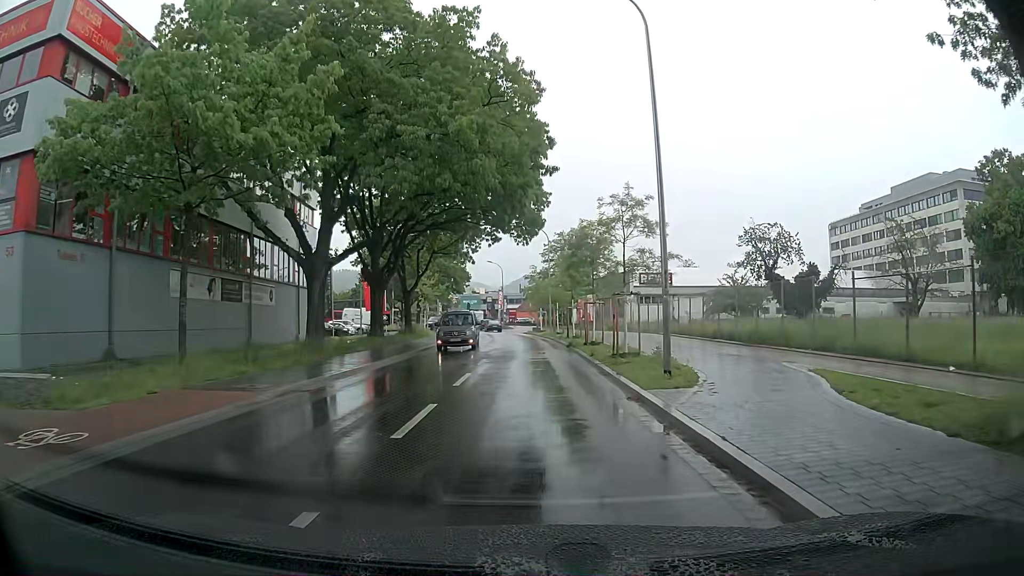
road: tertiary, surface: asphalt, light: Day
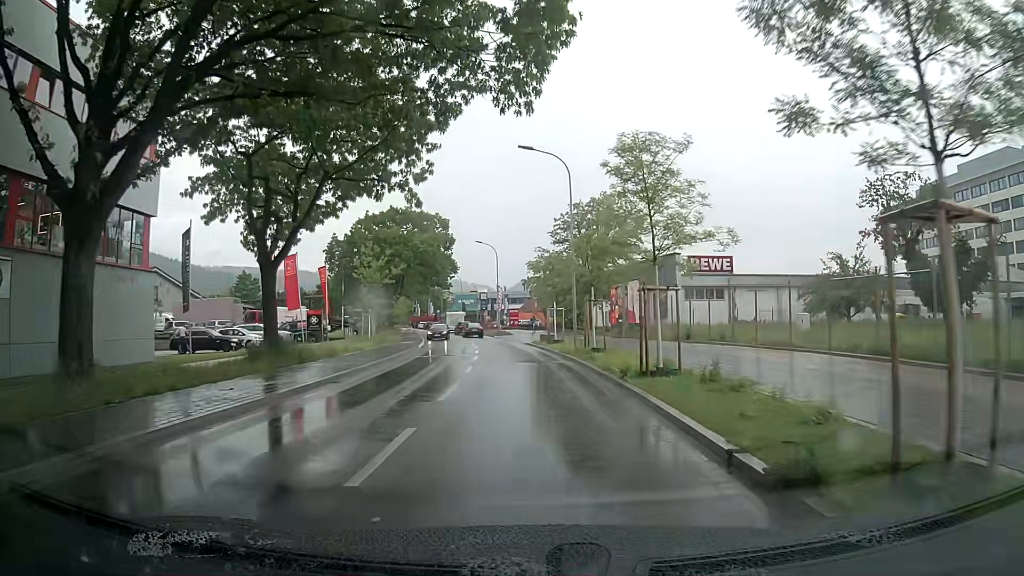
(-0.1, +26.3) m; 0°
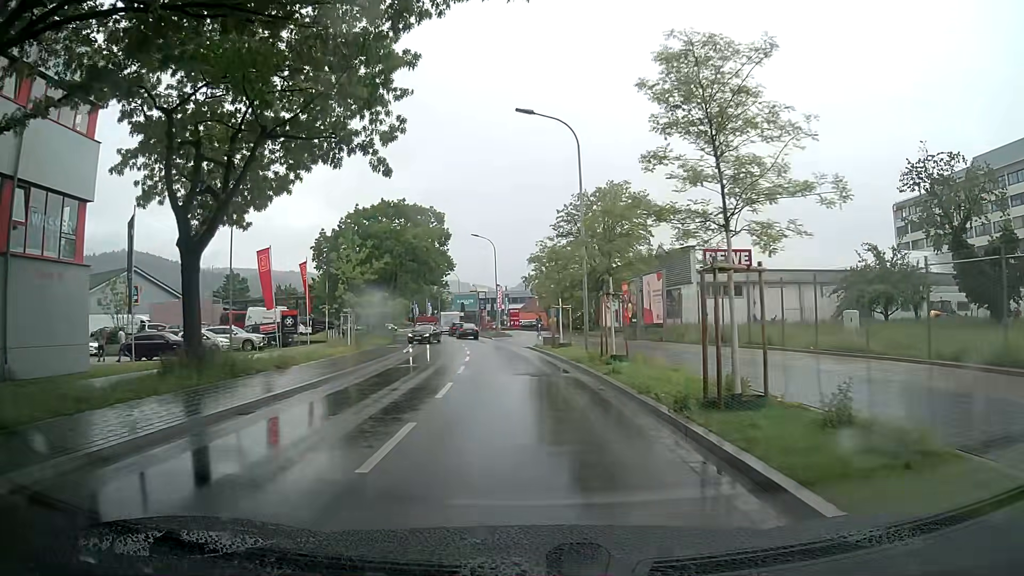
(0.0, +5.5) m; 0°
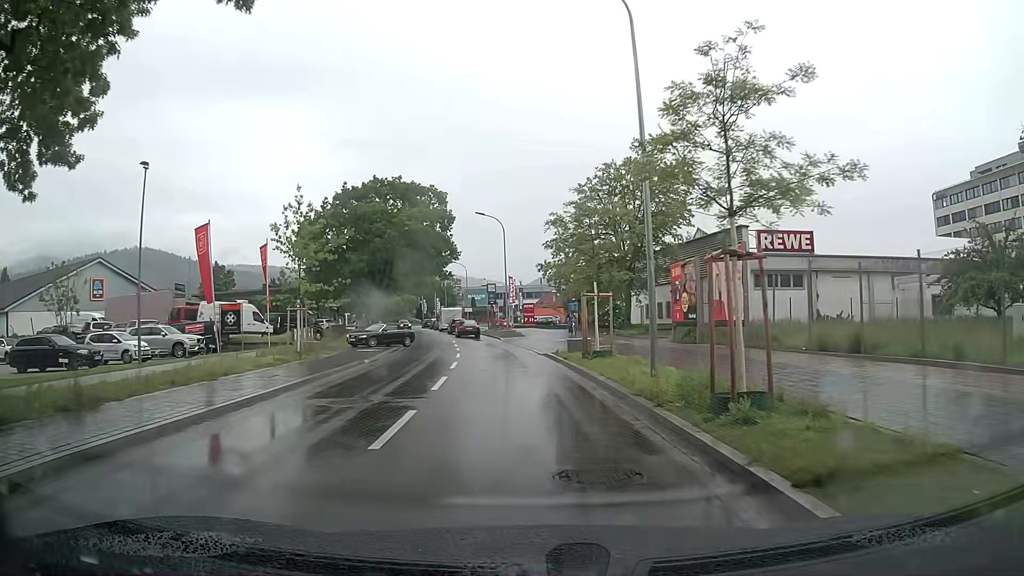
(-0.2, +11.0) m; 0°
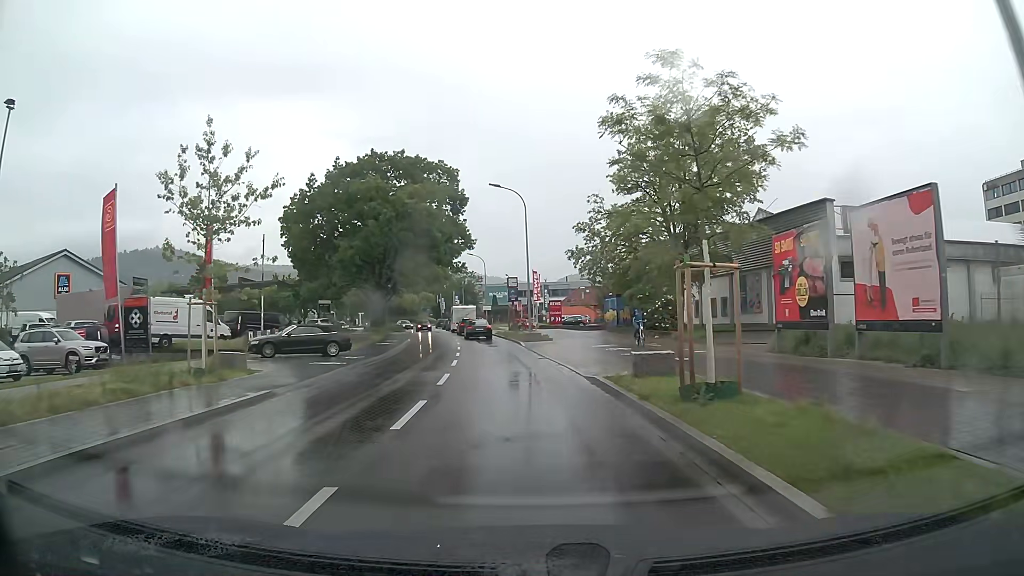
(-0.5, +10.7) m; -3°
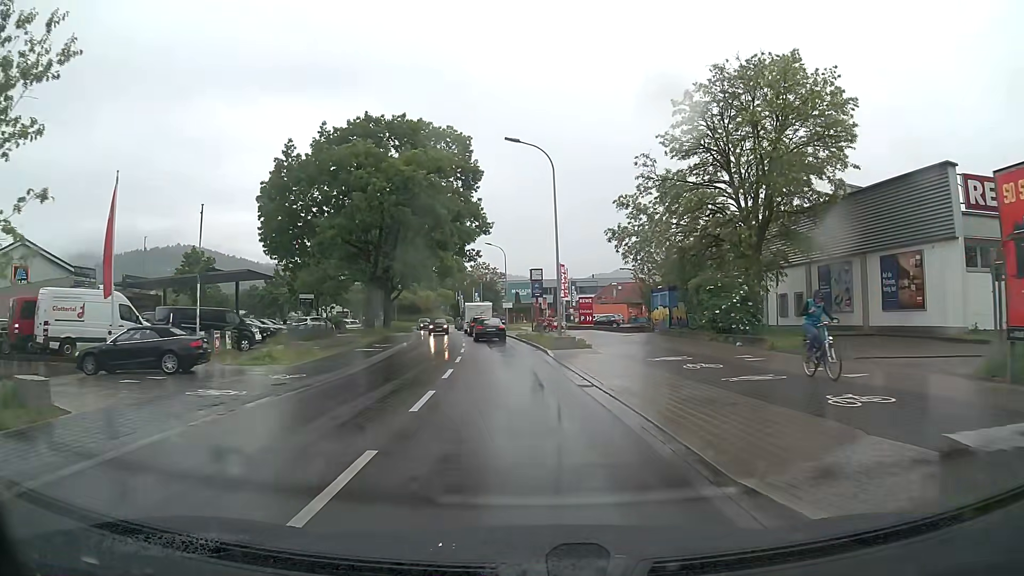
(-0.2, +10.4) m; -2°
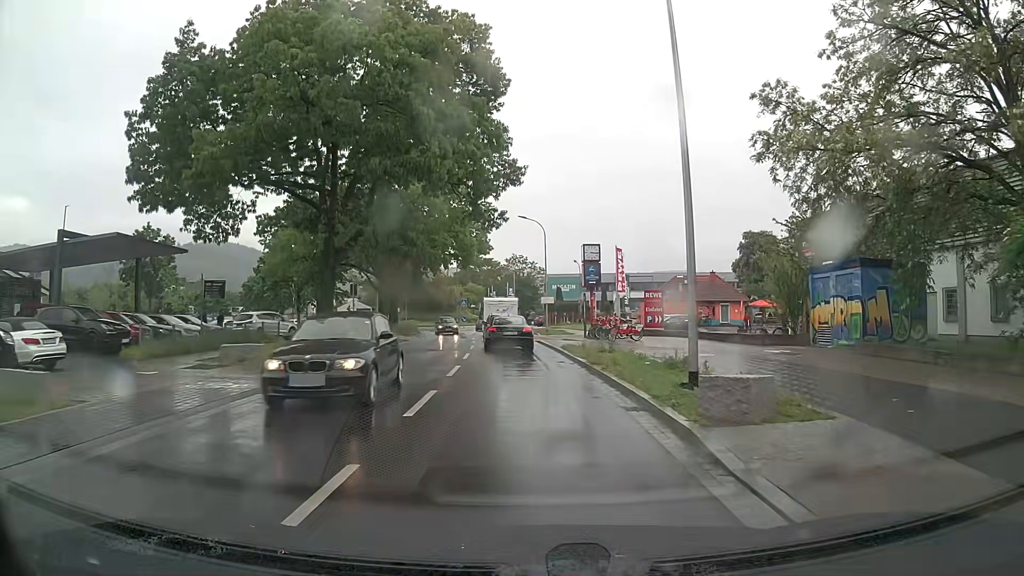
(-0.7, +18.9) m; -3°
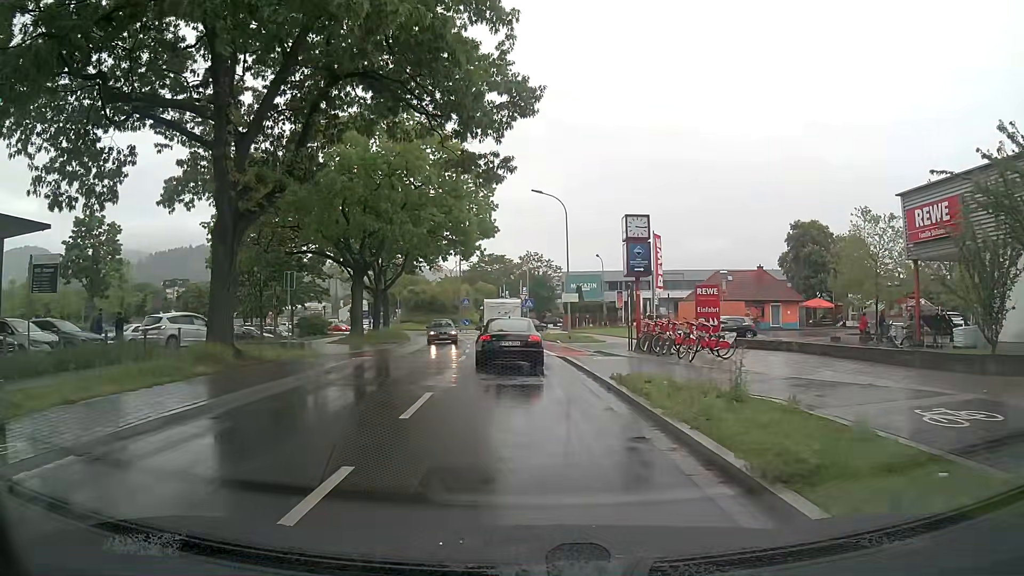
(-0.1, +11.9) m; -1°
(0, +10) (0, +20) (-1, +30) (-1, +40) (-2, +50) (-3, +60) (-3, +70) (+1, +79) (0, +89) (-5, +97) m
